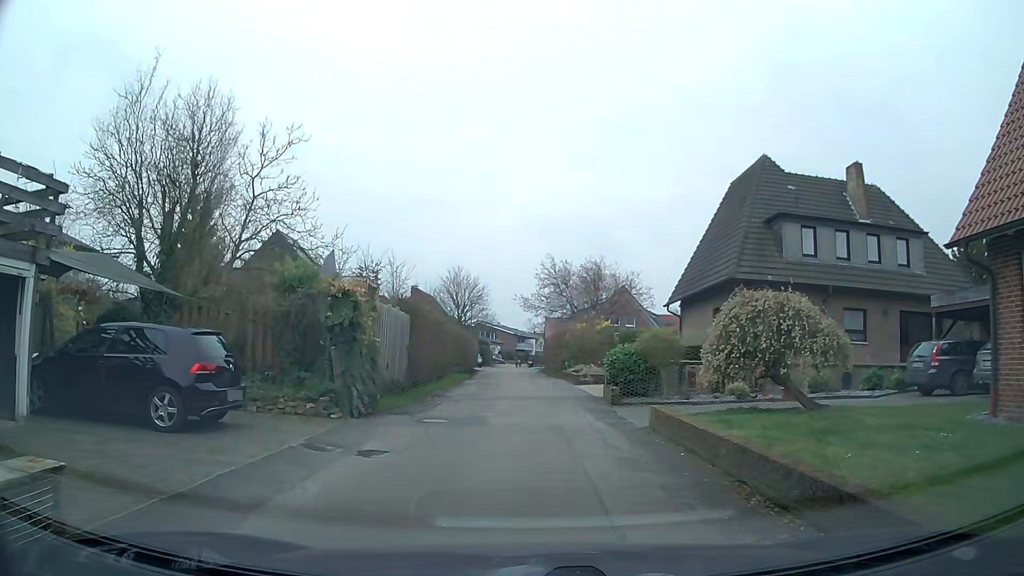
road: residential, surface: asphalt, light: Day
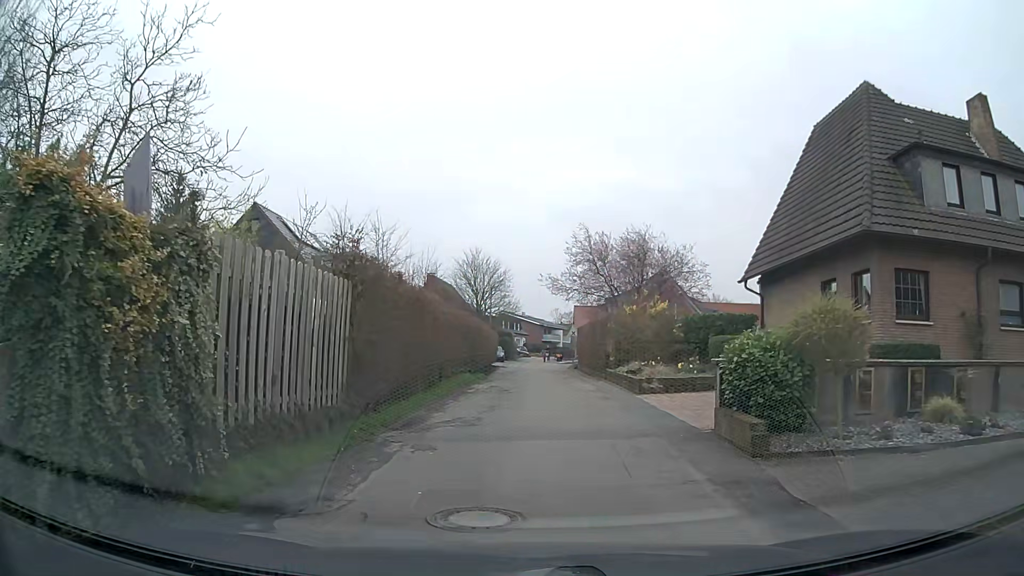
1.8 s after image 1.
(-0.3, +8.6) m; -3°
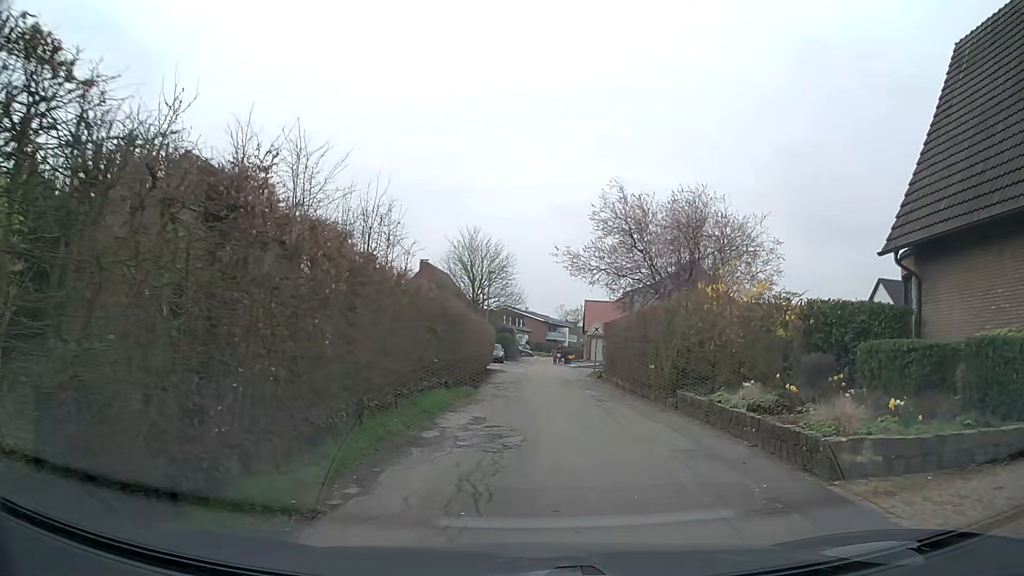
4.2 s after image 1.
(-0.3, +10.4) m; -2°
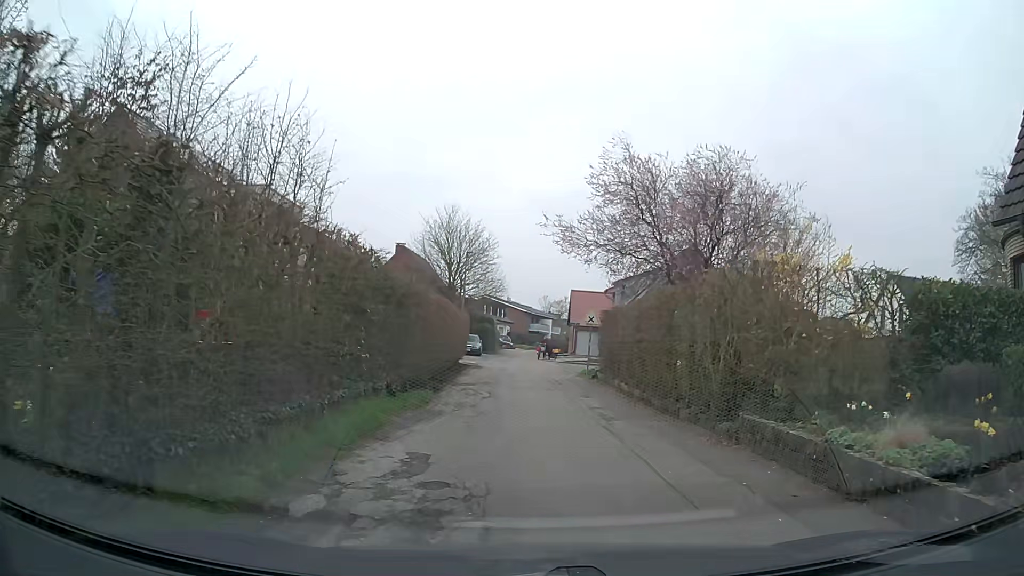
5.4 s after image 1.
(+0.2, +5.2) m; +2°
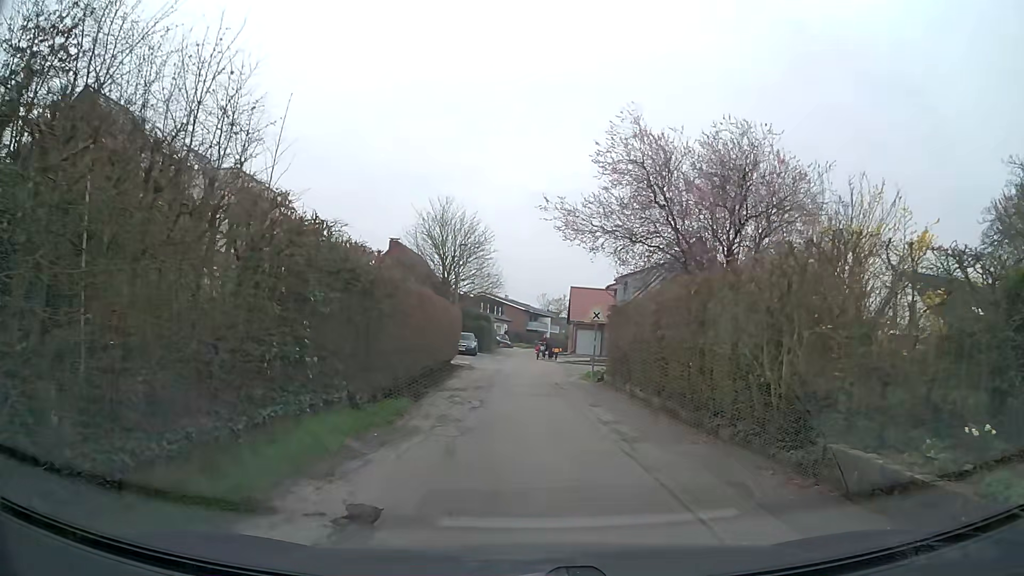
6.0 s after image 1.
(0.0, +2.6) m; 0°
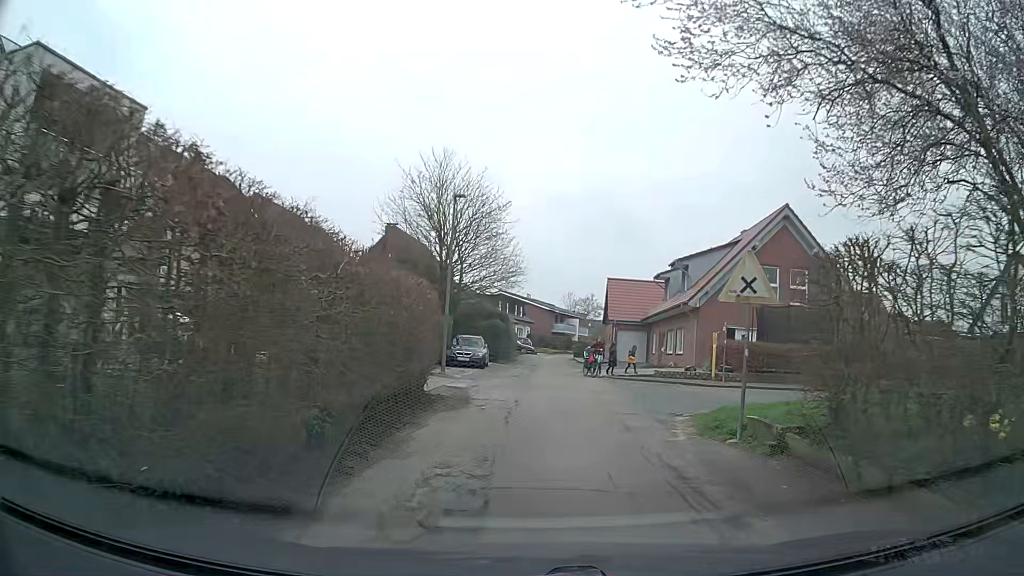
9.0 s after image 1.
(-0.1, +13.5) m; 0°
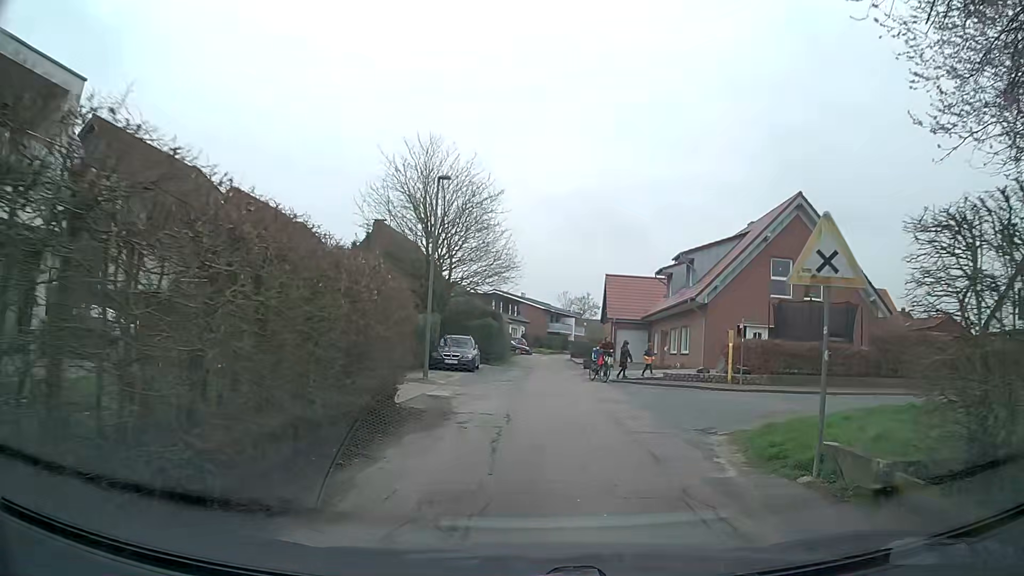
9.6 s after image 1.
(0.0, +2.8) m; +1°
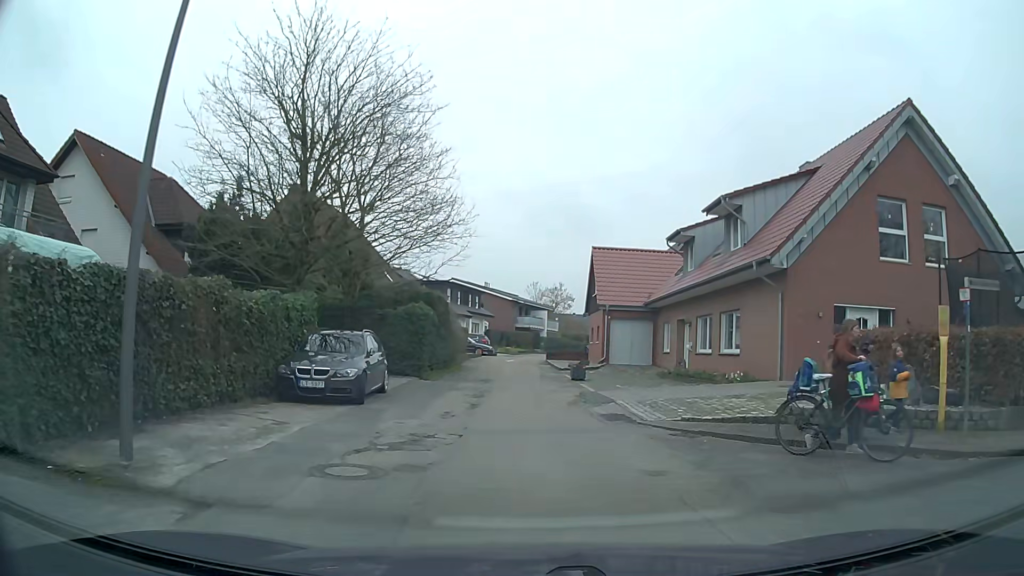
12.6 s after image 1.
(+0.1, +14.1) m; +1°
(0, +10) (0, +20) (-1, +30) (-1, +40) (0, +50) (+1, +60) (+4, +70) (+7, +79) (+10, +88) (+14, +98) m
